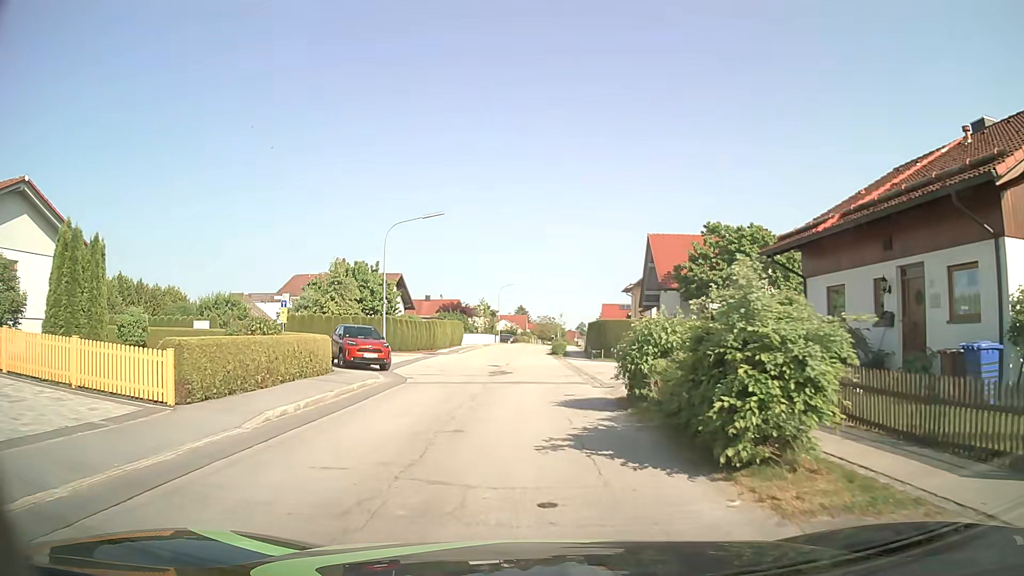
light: Day
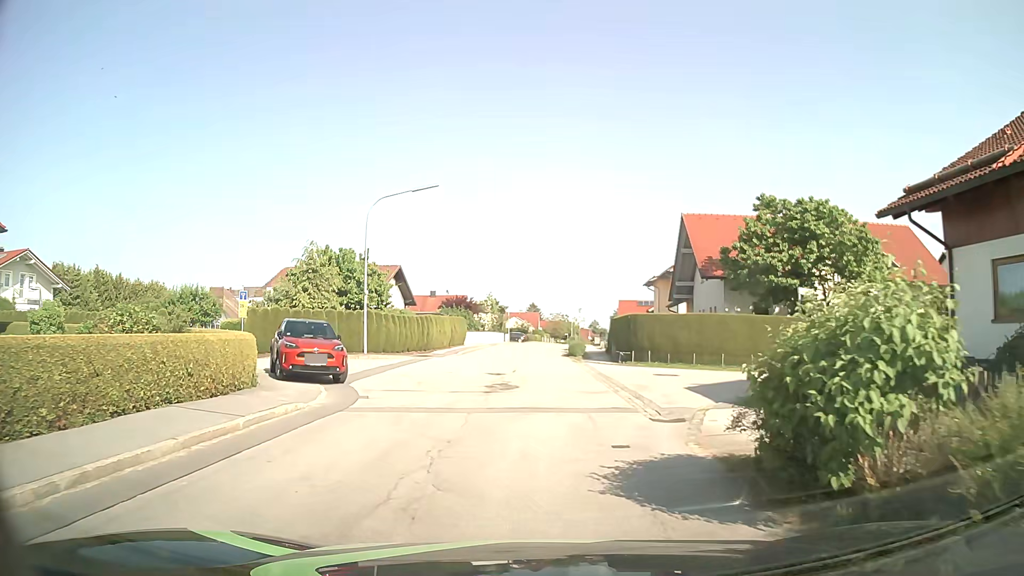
(0.0, +6.9) m; -1°
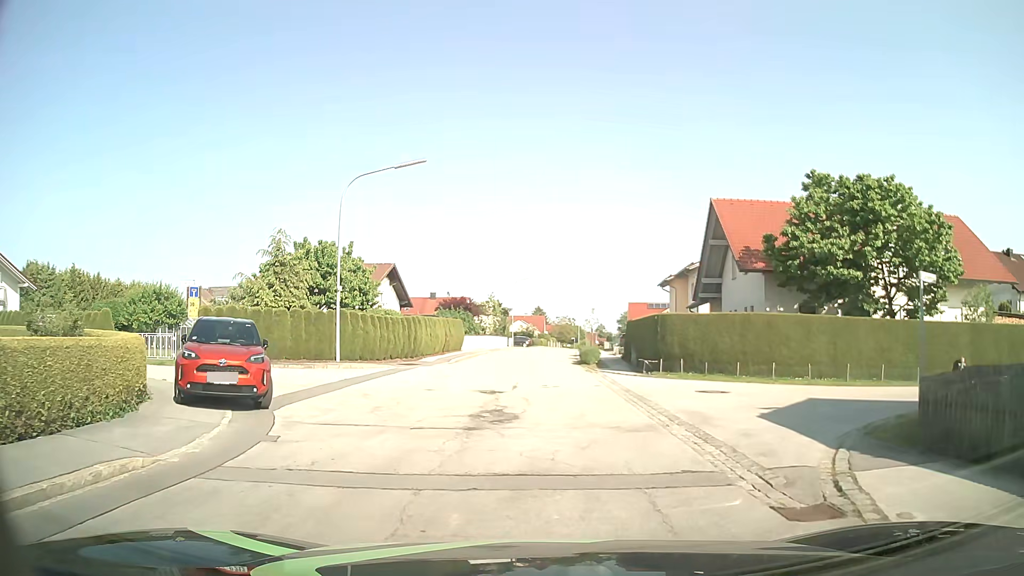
(0.0, +5.3) m; 0°
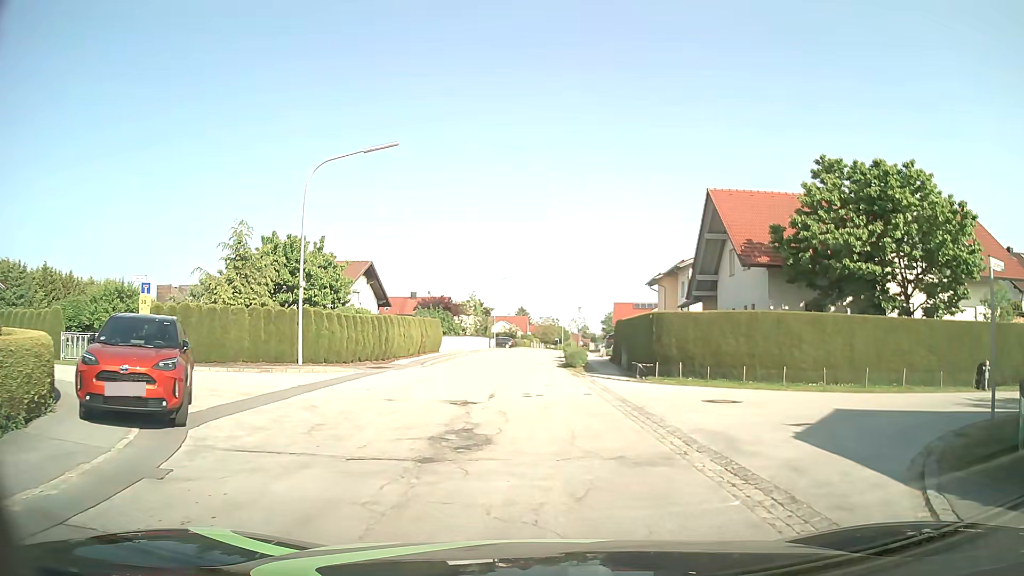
(0.0, +2.5) m; +1°
